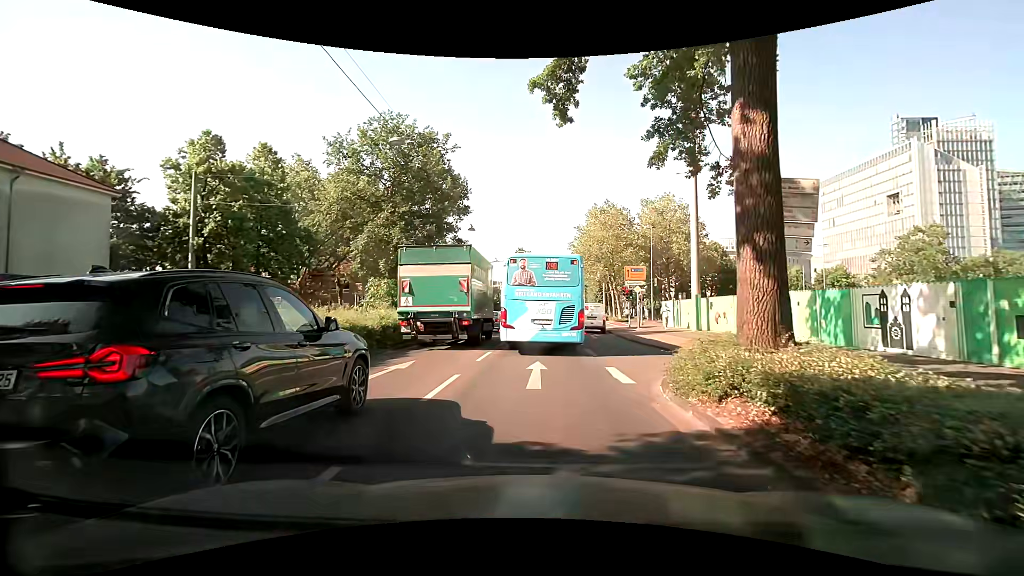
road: secondary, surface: asphalt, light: Day
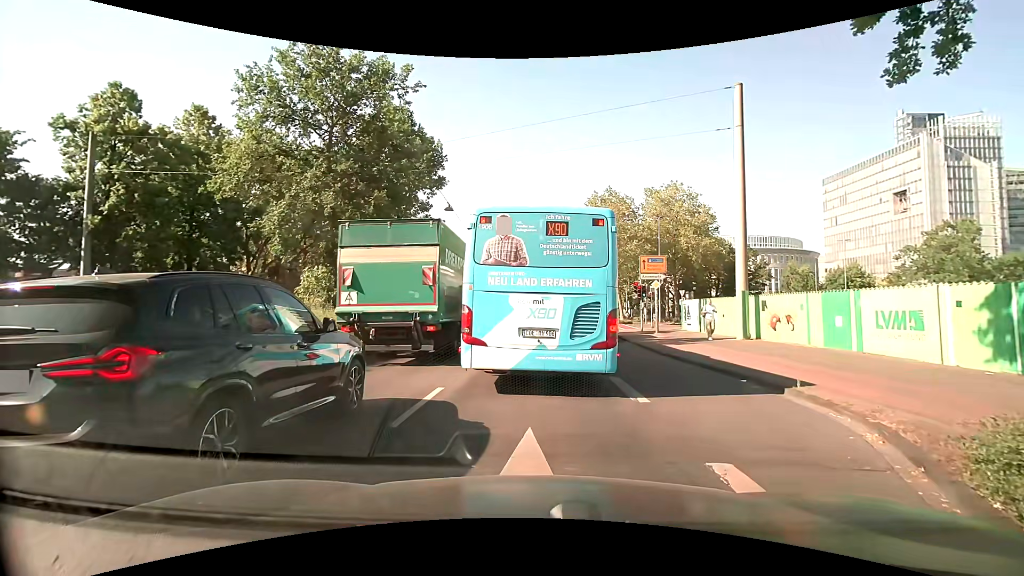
(0.0, +7.2) m; +1°
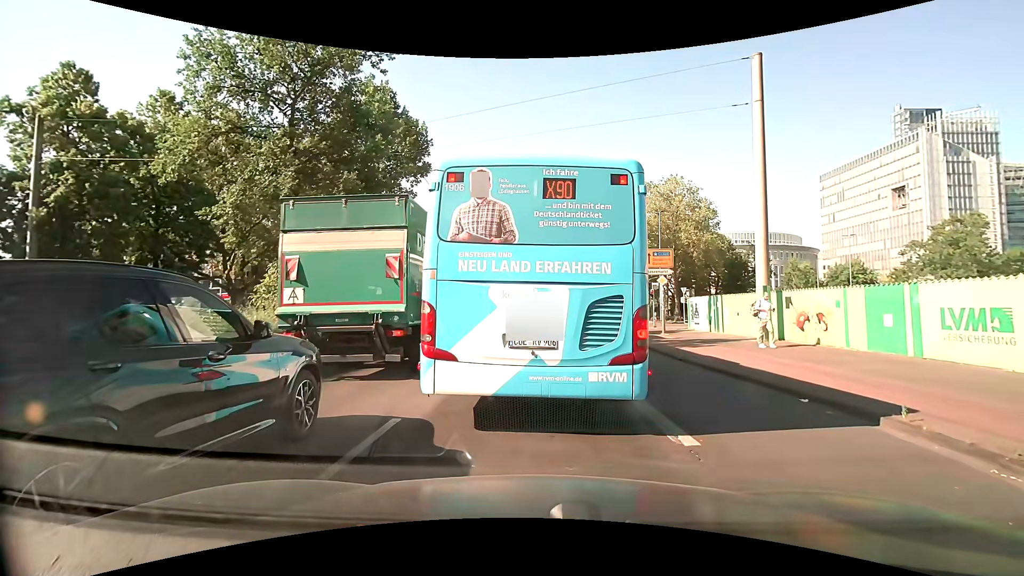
(0.0, +2.5) m; 0°
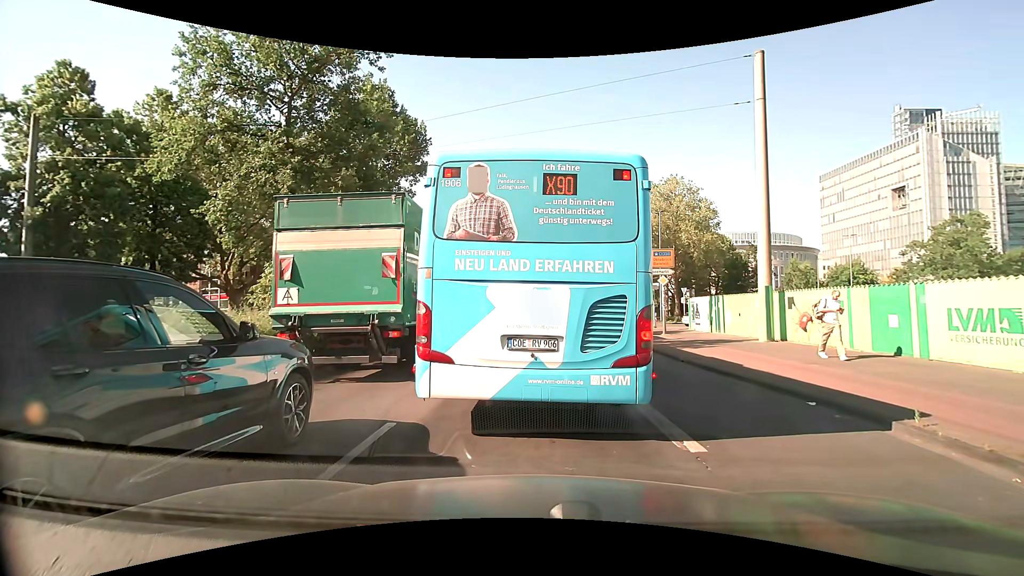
(0.0, +0.3) m; 0°
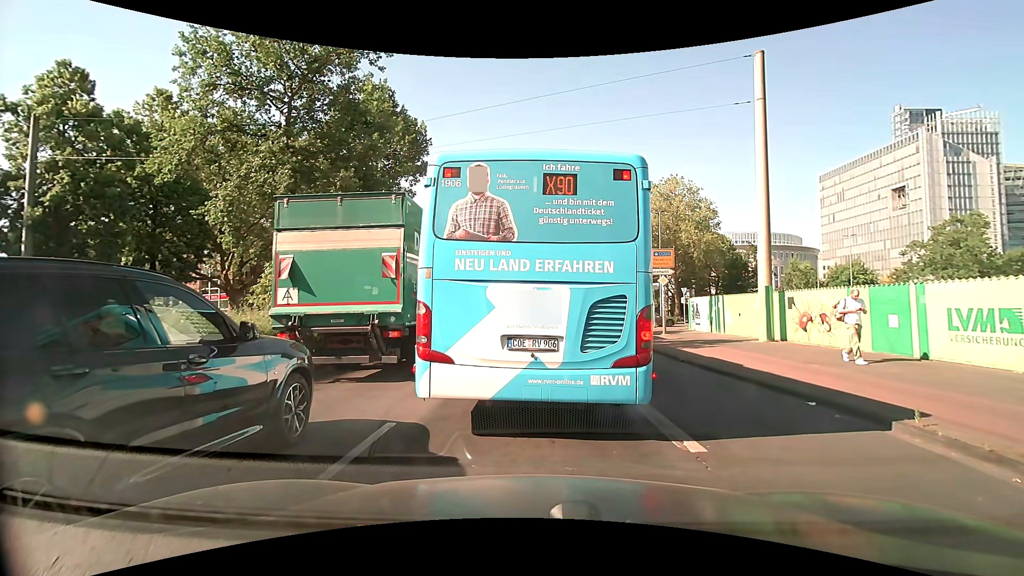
(0.0, 0.0) m; 0°
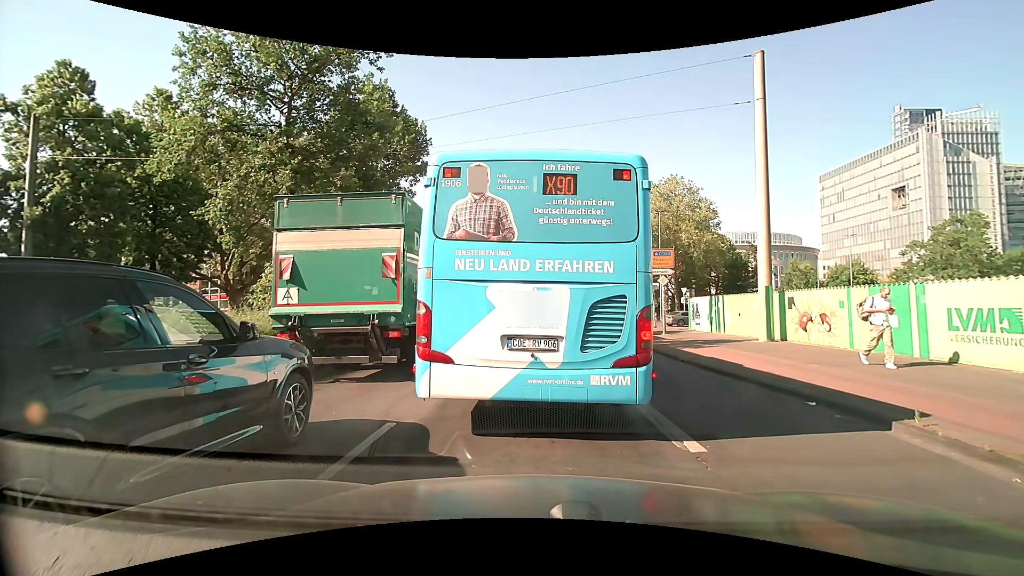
(0.0, 0.0) m; 0°
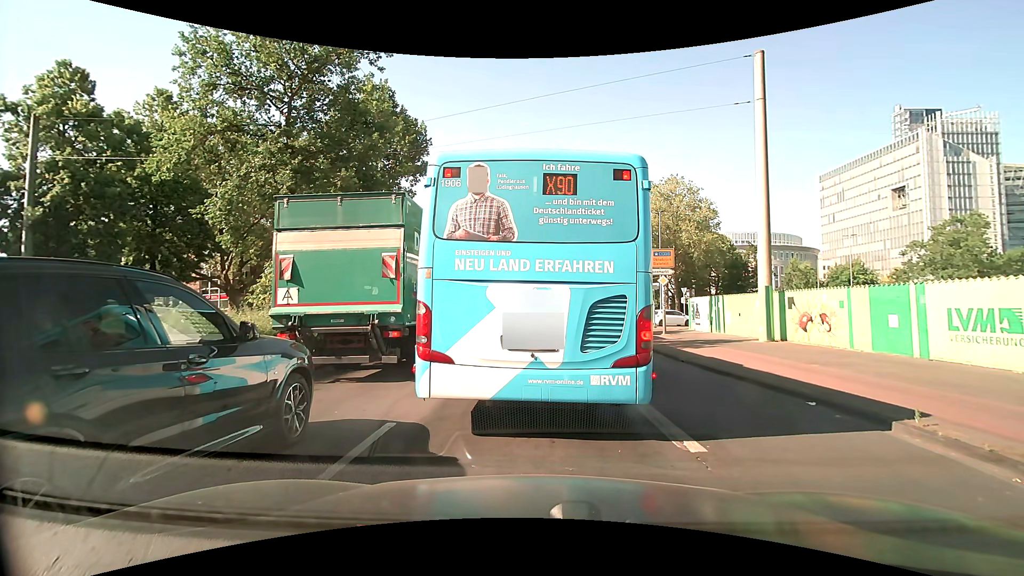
(0.0, 0.0) m; 0°
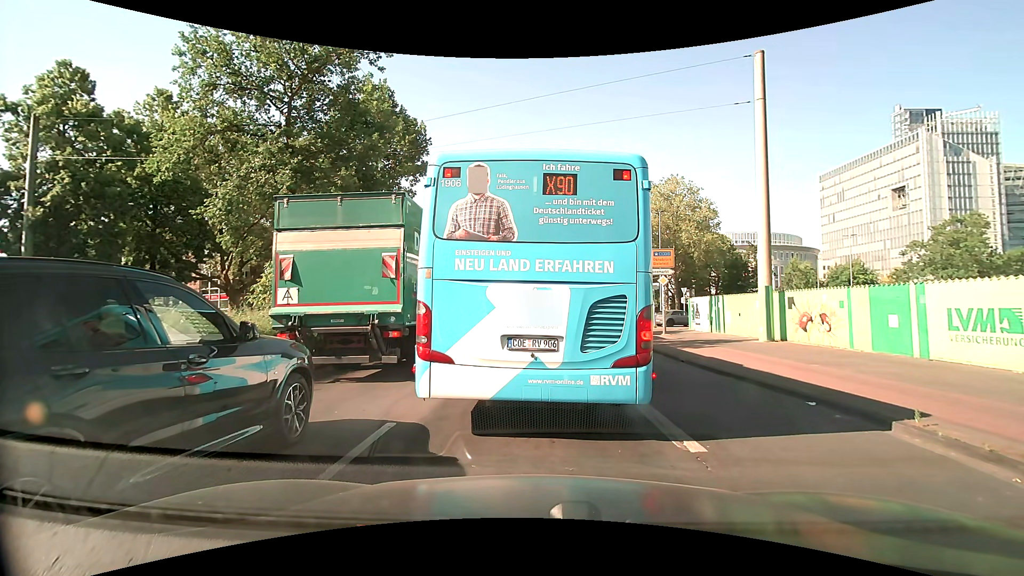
(0.0, 0.0) m; 0°
